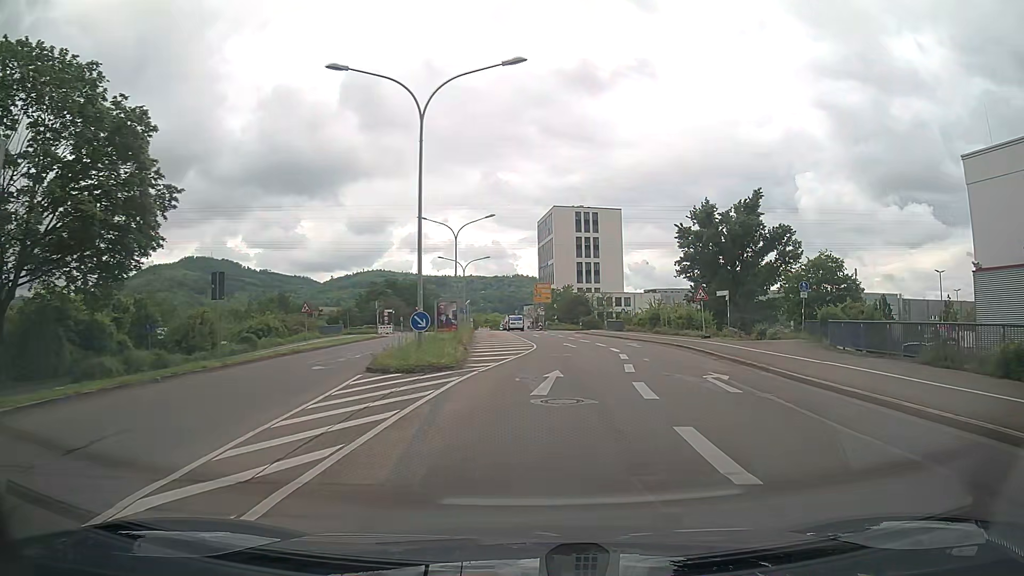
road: tertiary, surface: asphalt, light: Day
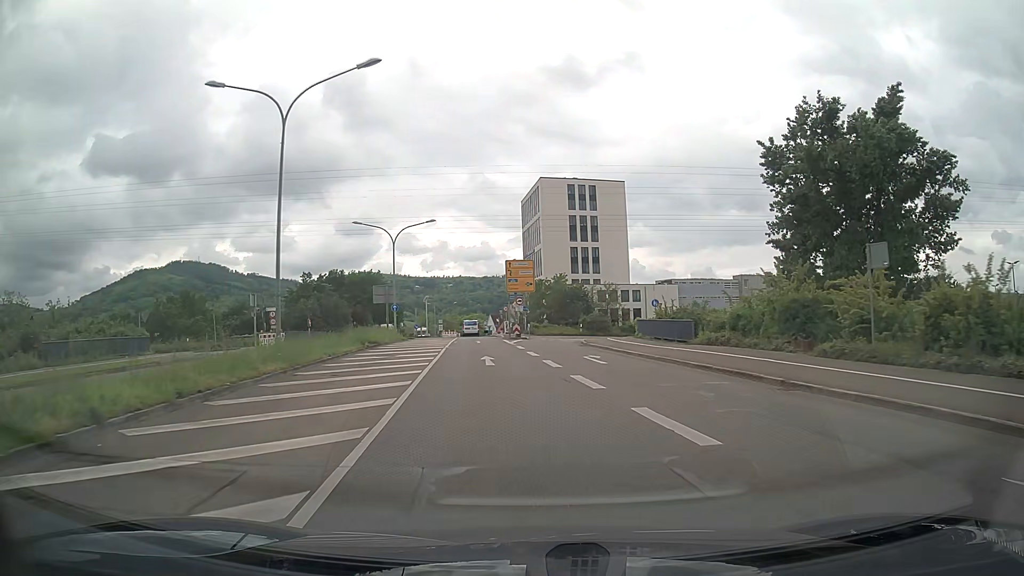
(+1.7, +34.6) m; +1°
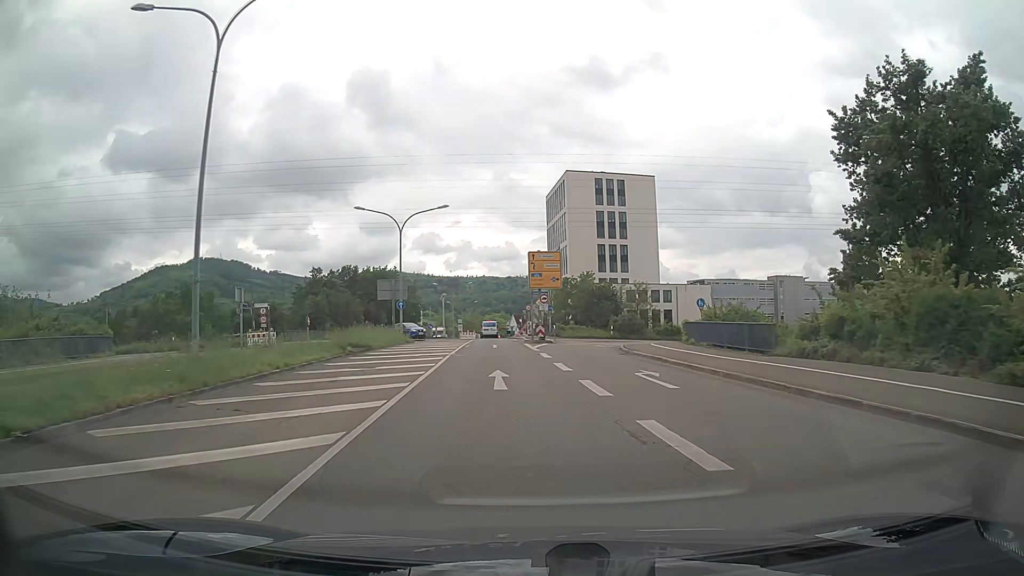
(-0.1, +7.0) m; -2°
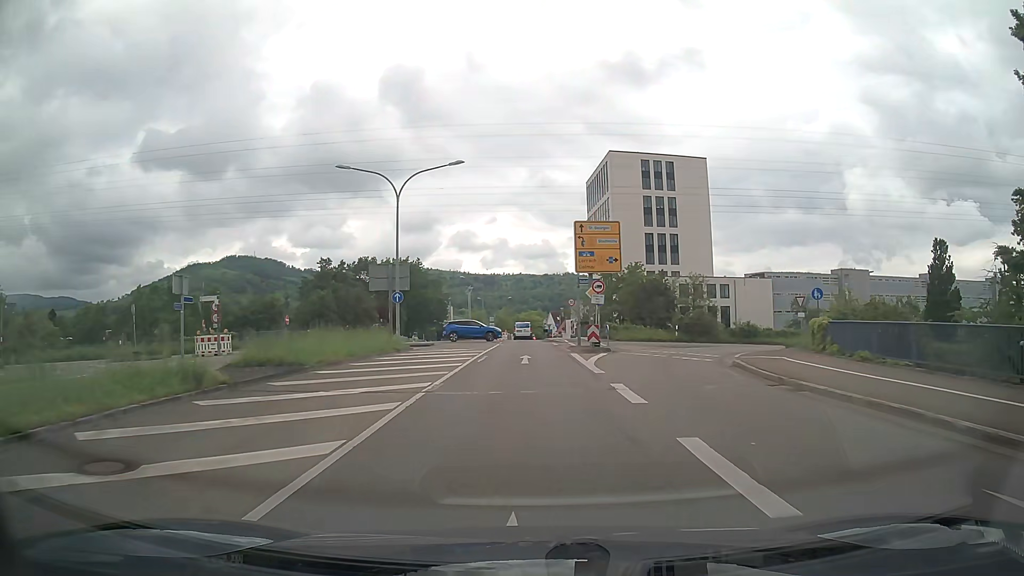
(-0.5, +13.4) m; -3°
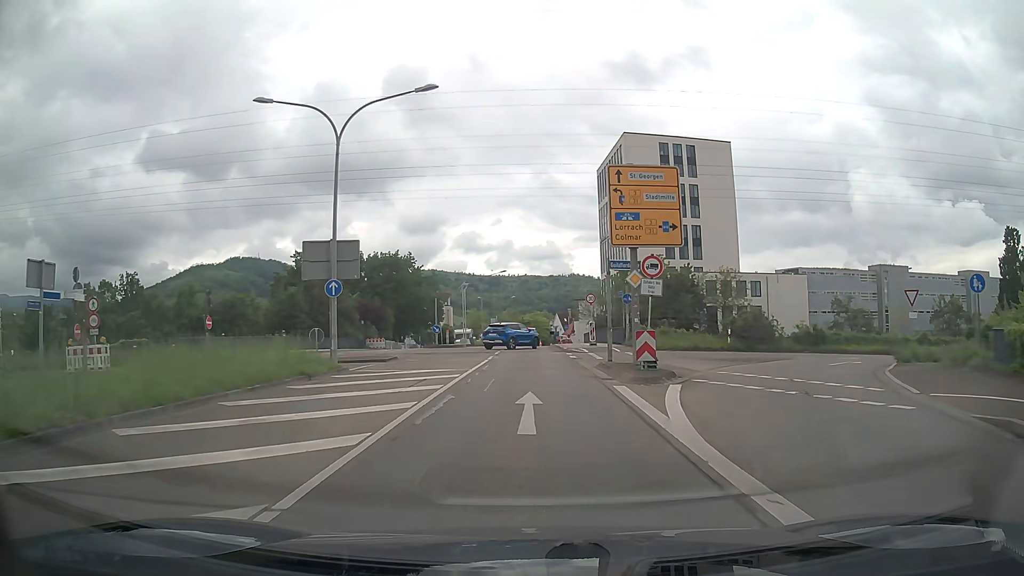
(-0.1, +12.2) m; 0°
